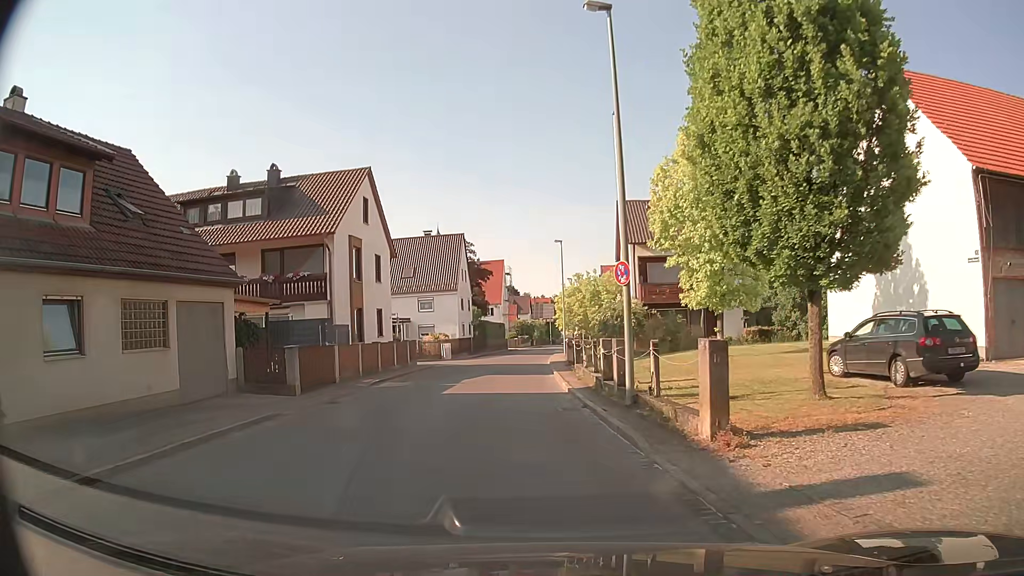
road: residential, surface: asphalt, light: Day
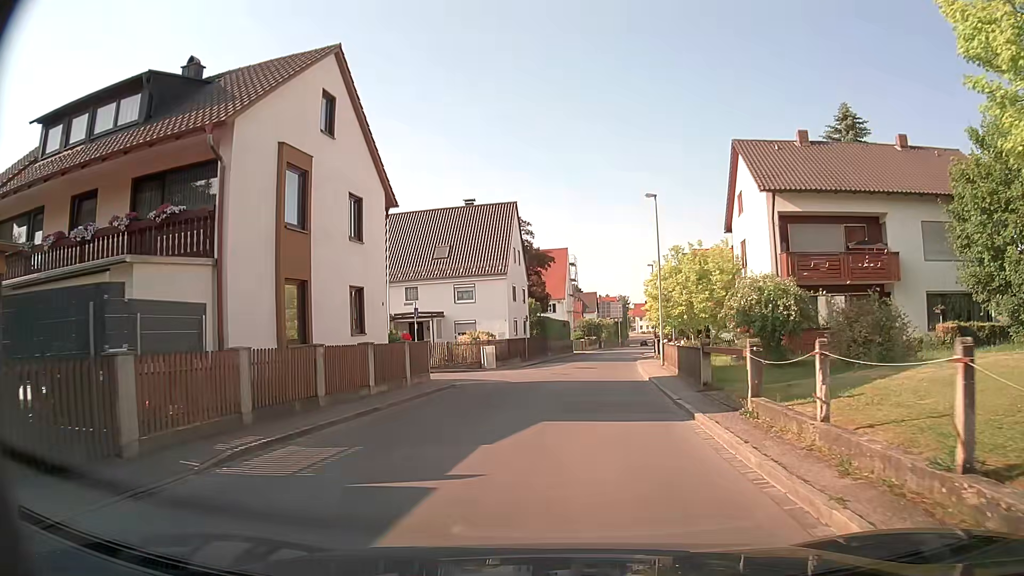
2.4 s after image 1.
(-1.2, +14.8) m; -7°
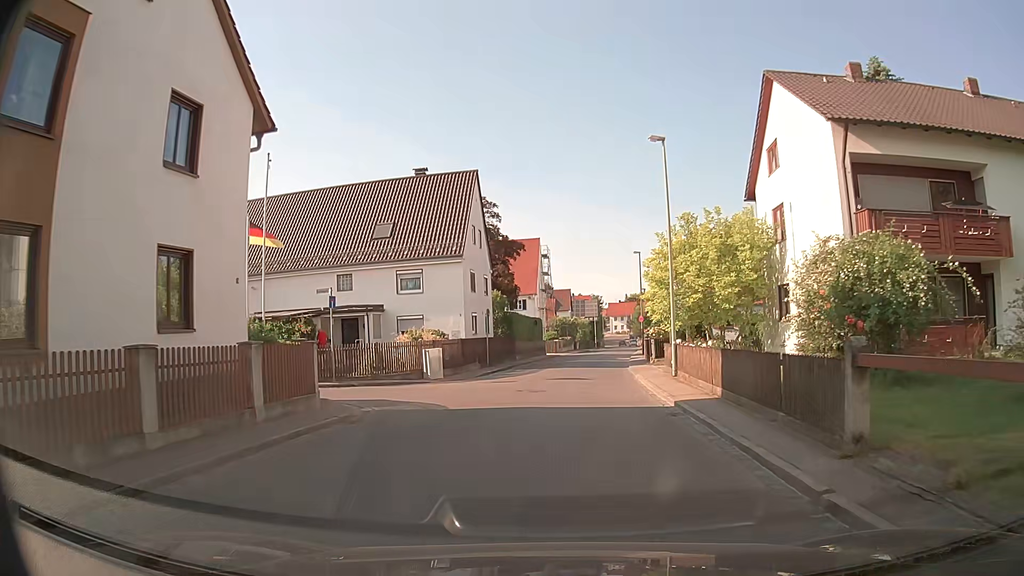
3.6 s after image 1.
(+0.3, +9.0) m; +3°
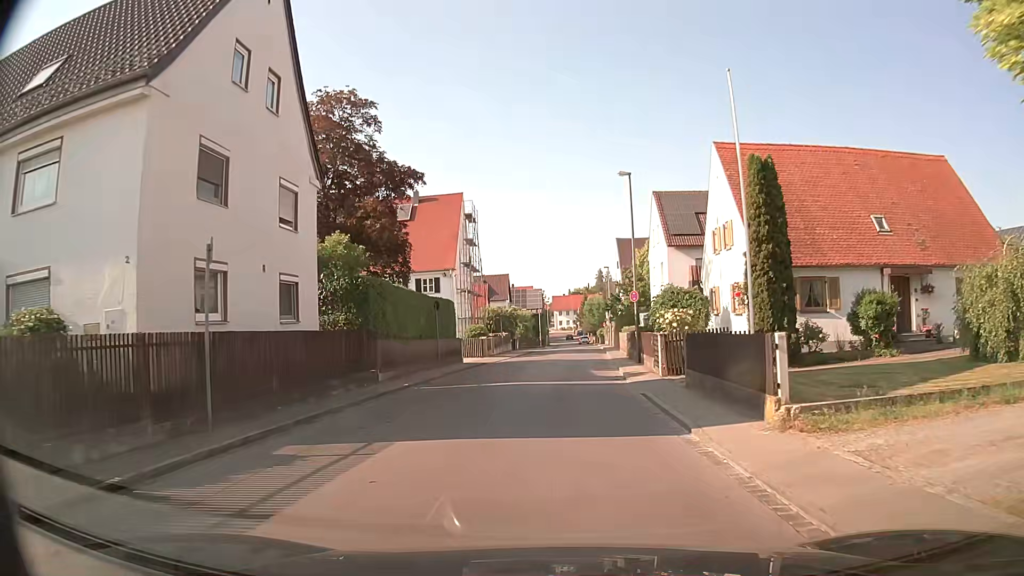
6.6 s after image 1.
(+1.1, +23.6) m; +4°
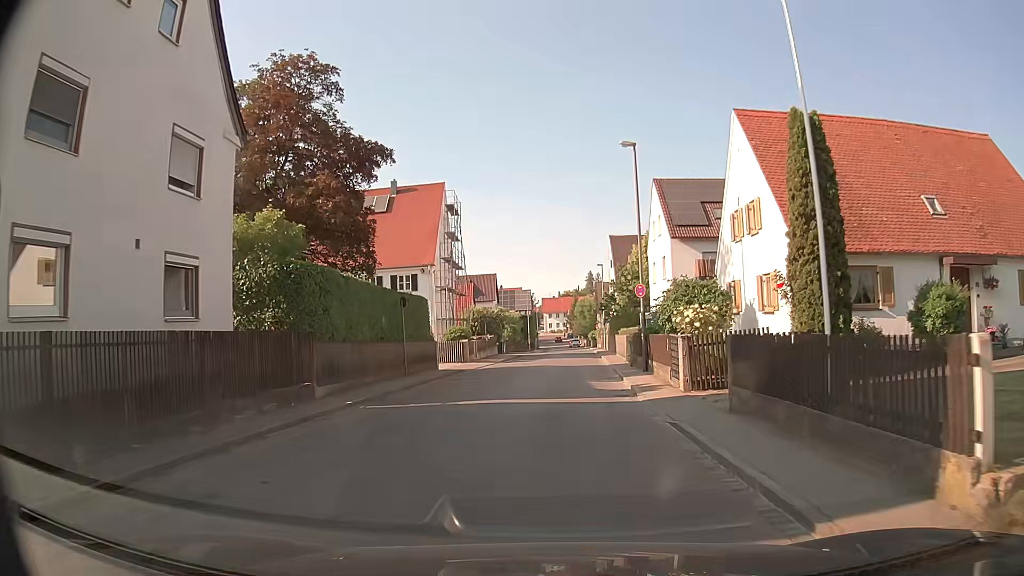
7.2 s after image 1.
(+0.1, +4.7) m; +1°
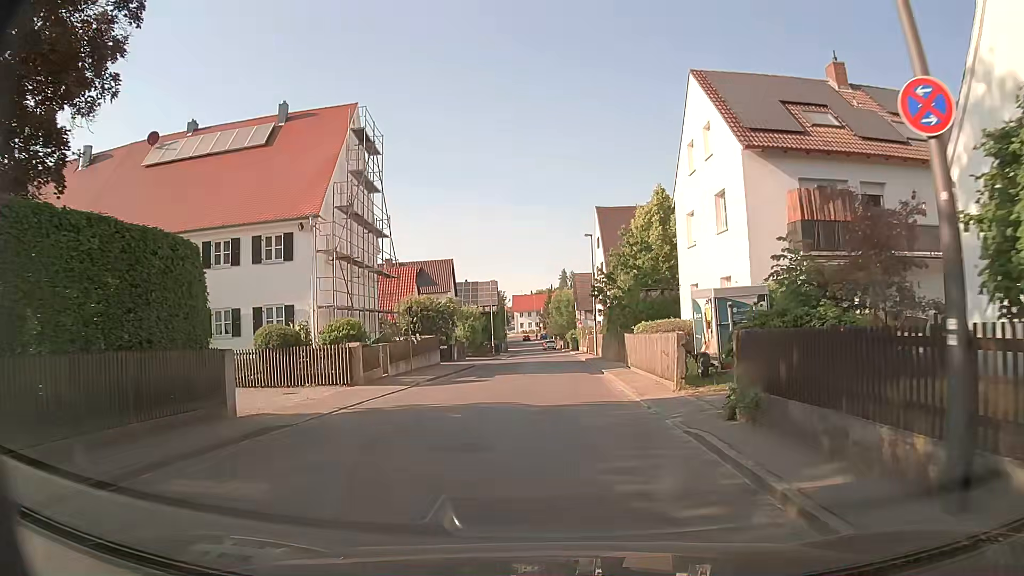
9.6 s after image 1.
(+0.4, +18.3) m; +3°
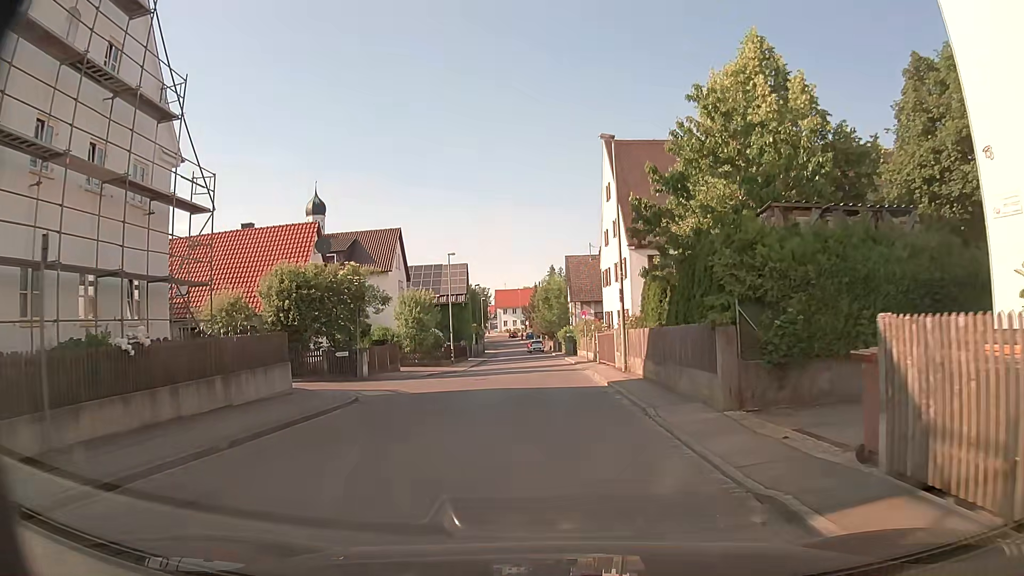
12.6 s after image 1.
(0.0, +21.6) m; +1°
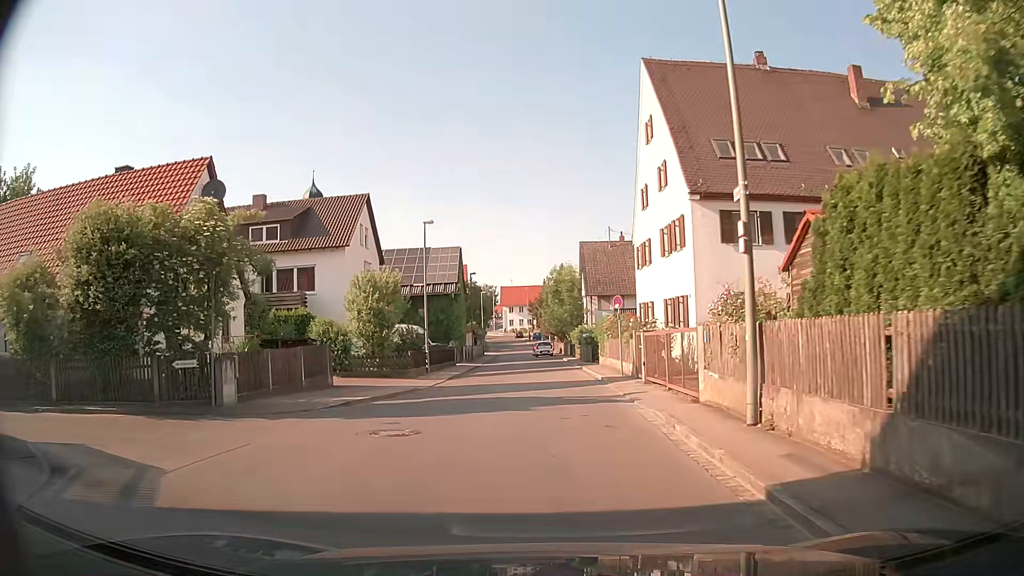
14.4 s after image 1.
(-0.2, +13.0) m; -1°
